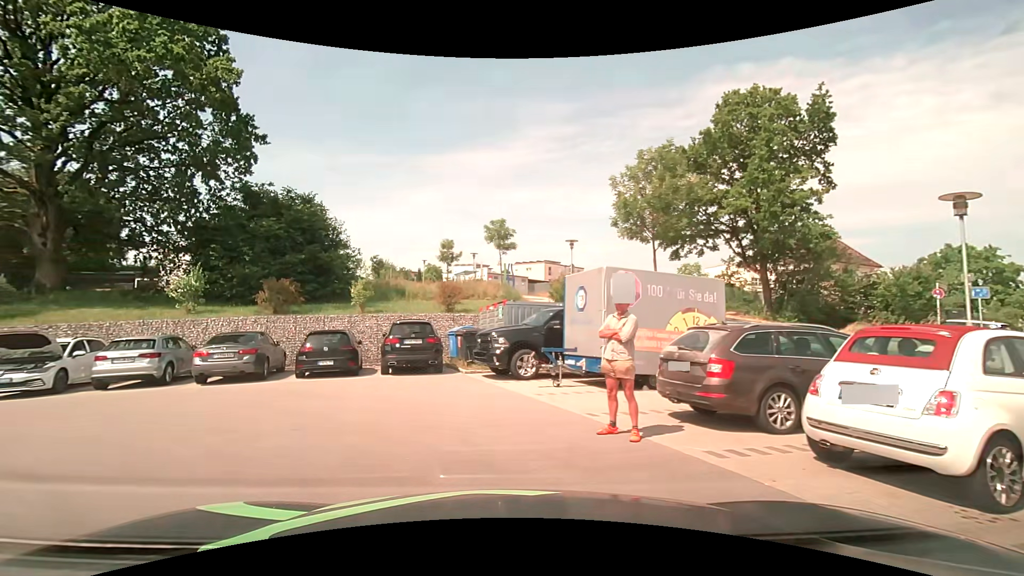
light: Day
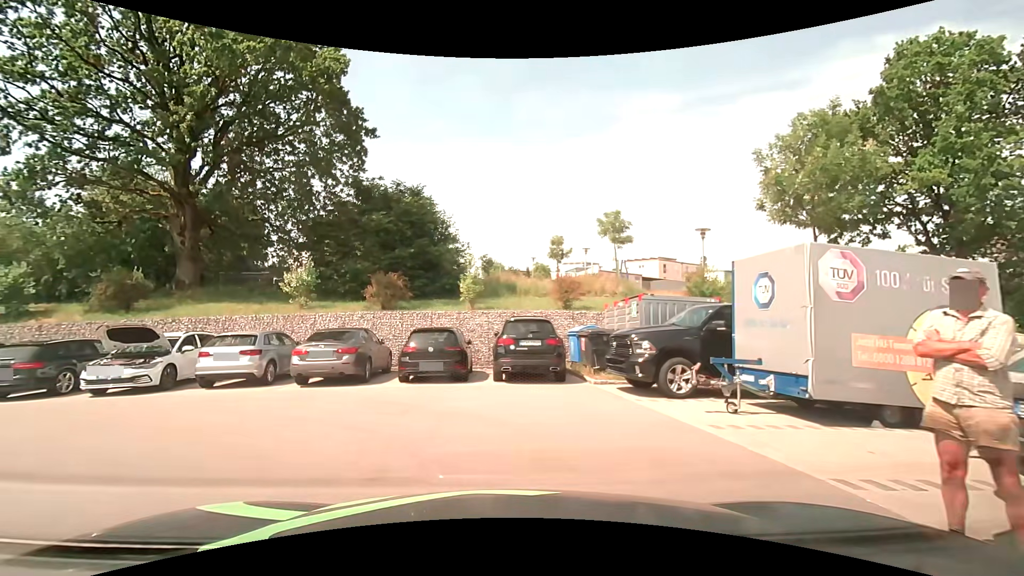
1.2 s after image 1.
(-0.3, +2.9) m; -10°
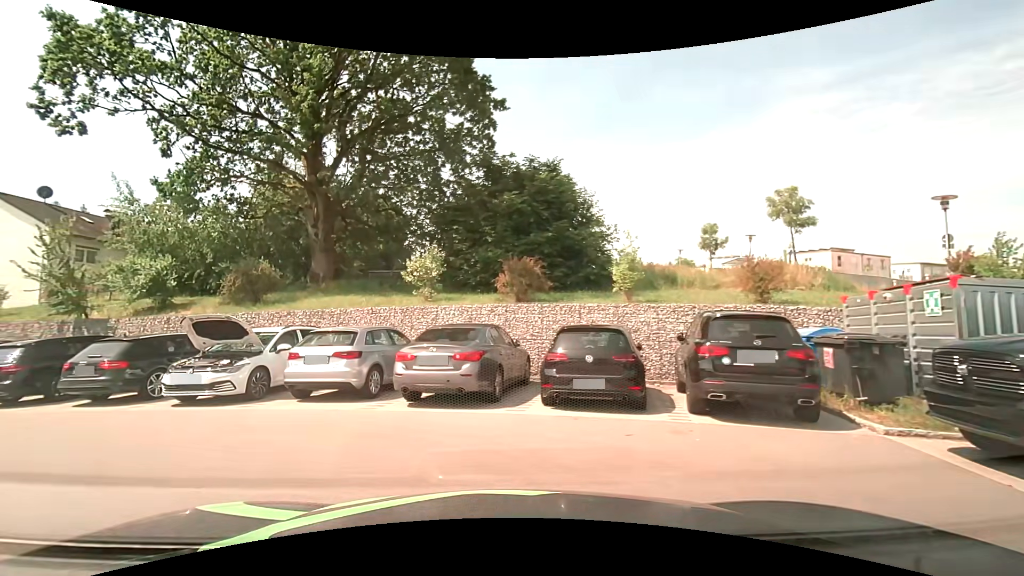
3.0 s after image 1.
(-0.6, +4.4) m; -15°
